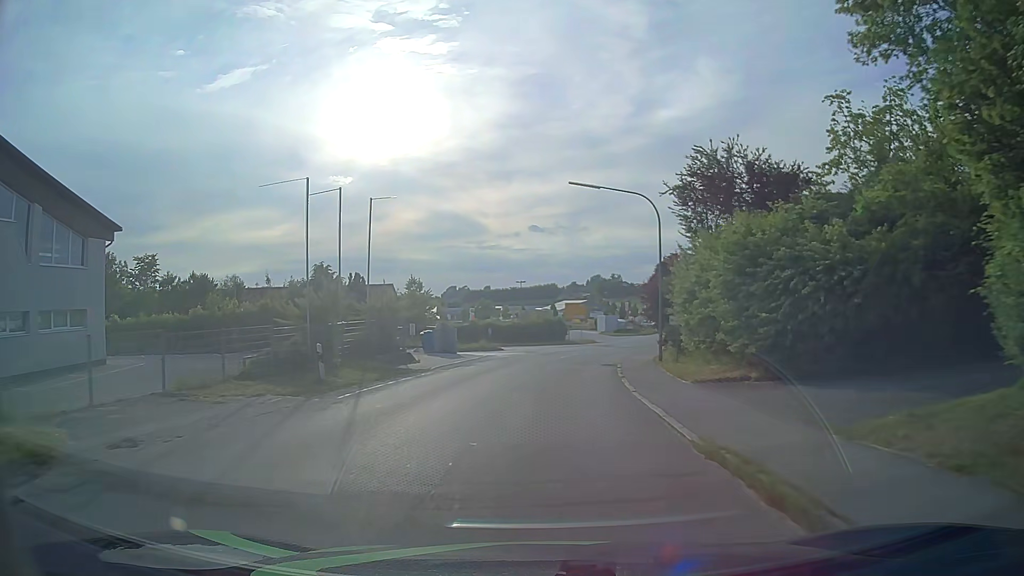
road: tertiary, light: Day
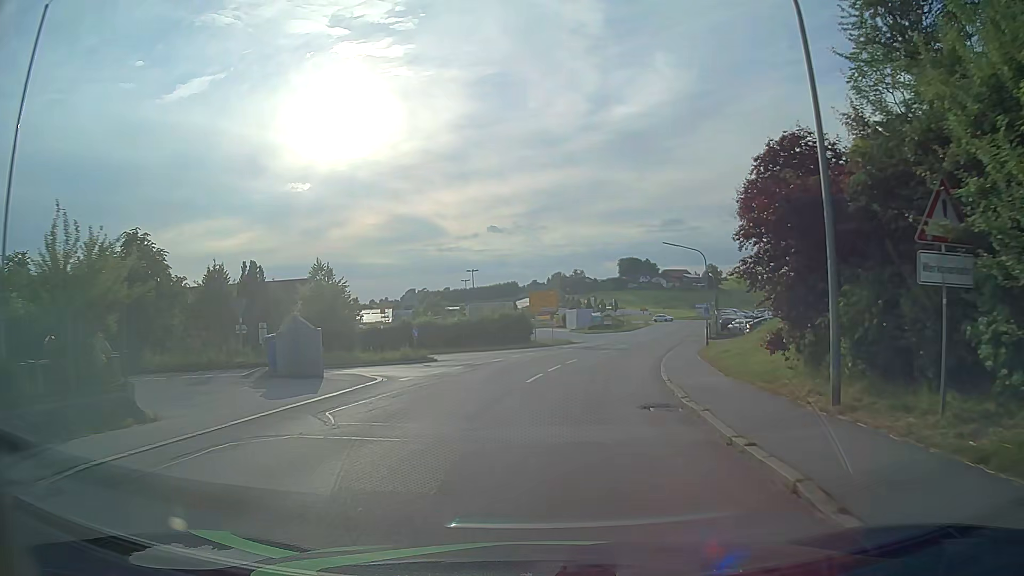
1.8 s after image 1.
(+0.2, +18.4) m; +2°
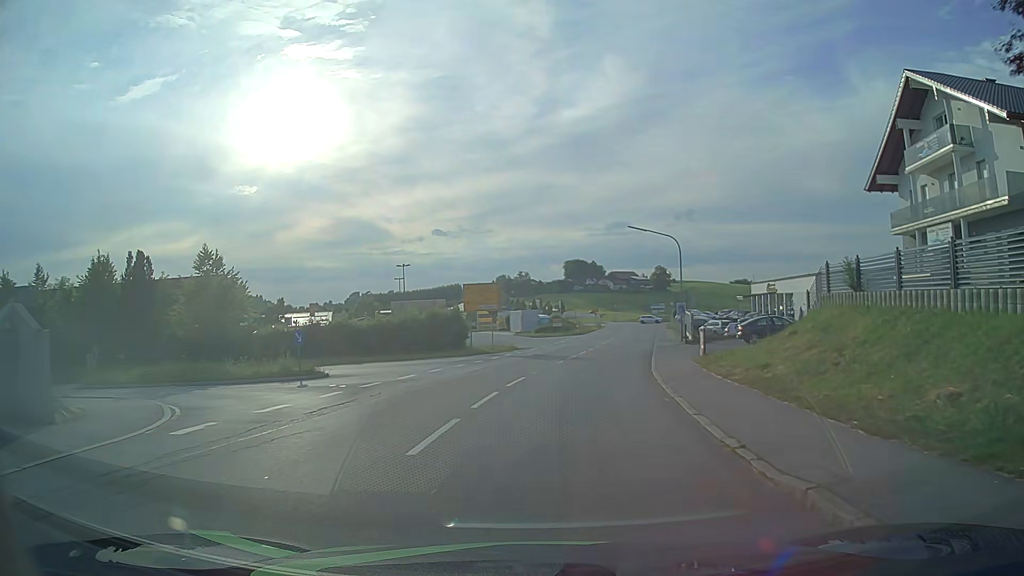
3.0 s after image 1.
(+0.4, +9.8) m; +5°
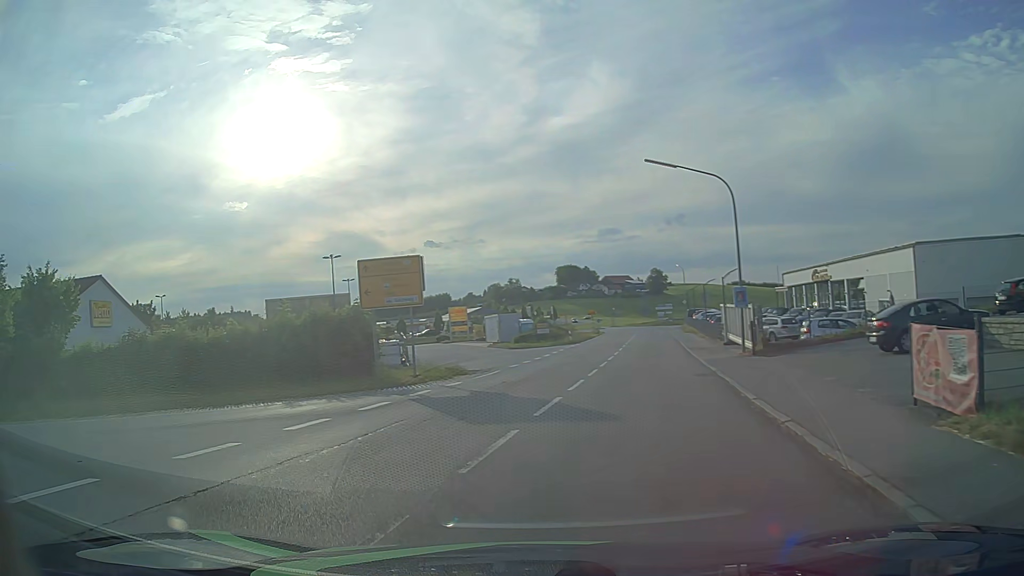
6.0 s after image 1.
(+1.4, +18.3) m; +1°
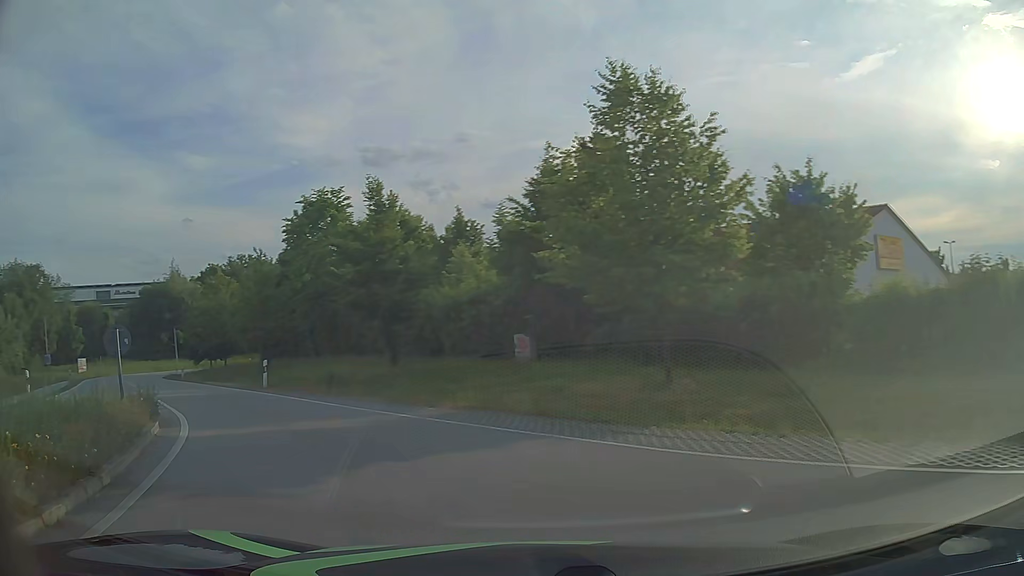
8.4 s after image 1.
(-7.1, +9.7) m; -66°
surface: asphalt
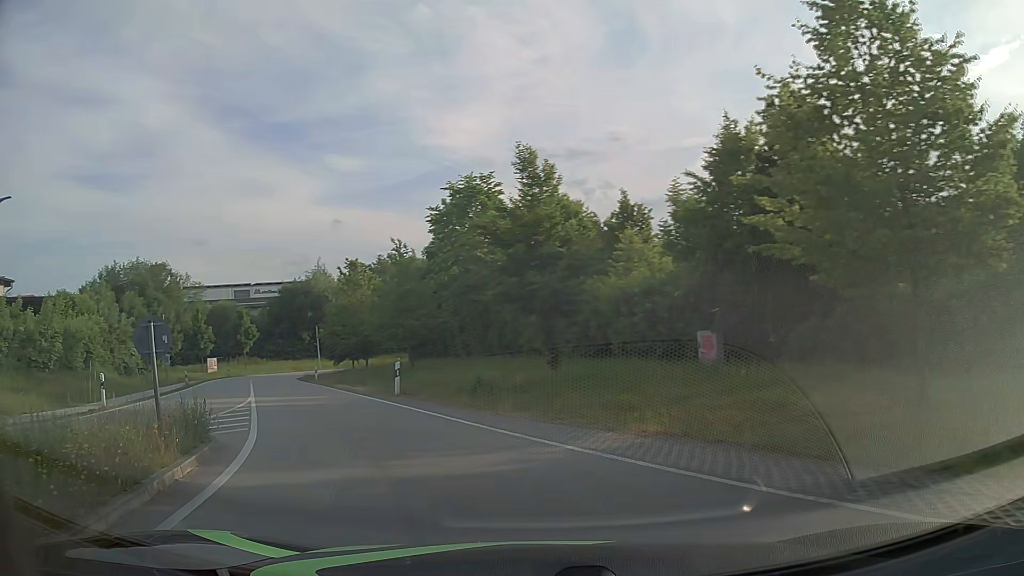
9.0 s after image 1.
(-0.6, +4.1) m; -15°
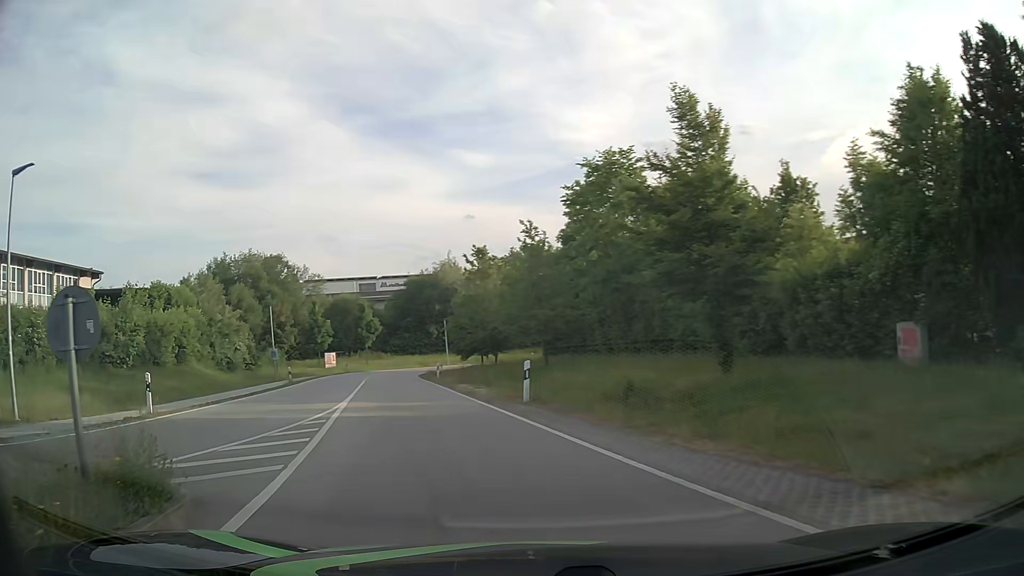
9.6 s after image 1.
(-0.4, +4.6) m; -11°
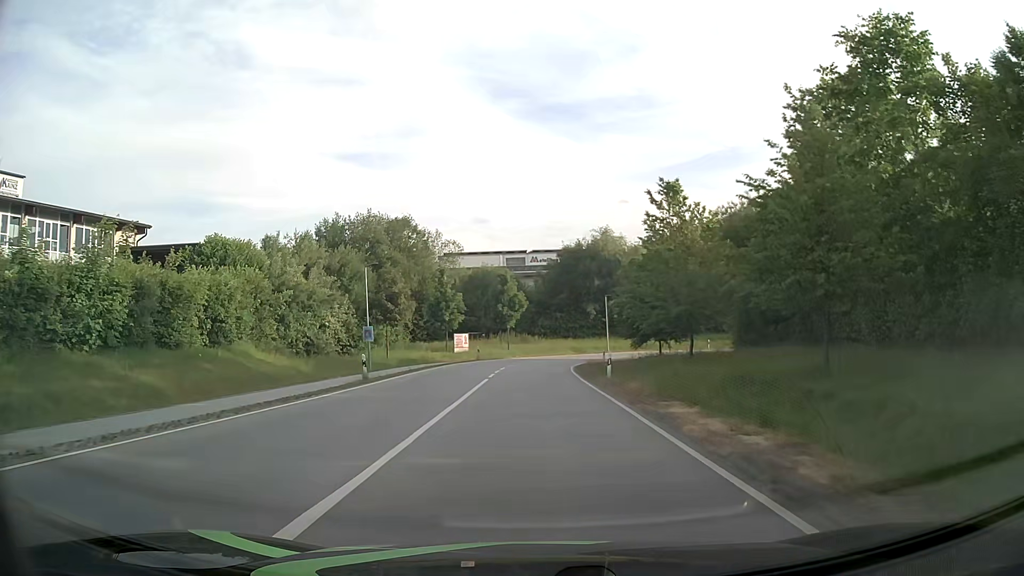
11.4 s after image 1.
(-2.5, +16.2) m; -12°
(0, +10) (0, +20) (0, +30) (0, +40) (+2, +50) (+6, +59) (+13, +66) (+22, +70) (+32, +70) (+42, +69) m
